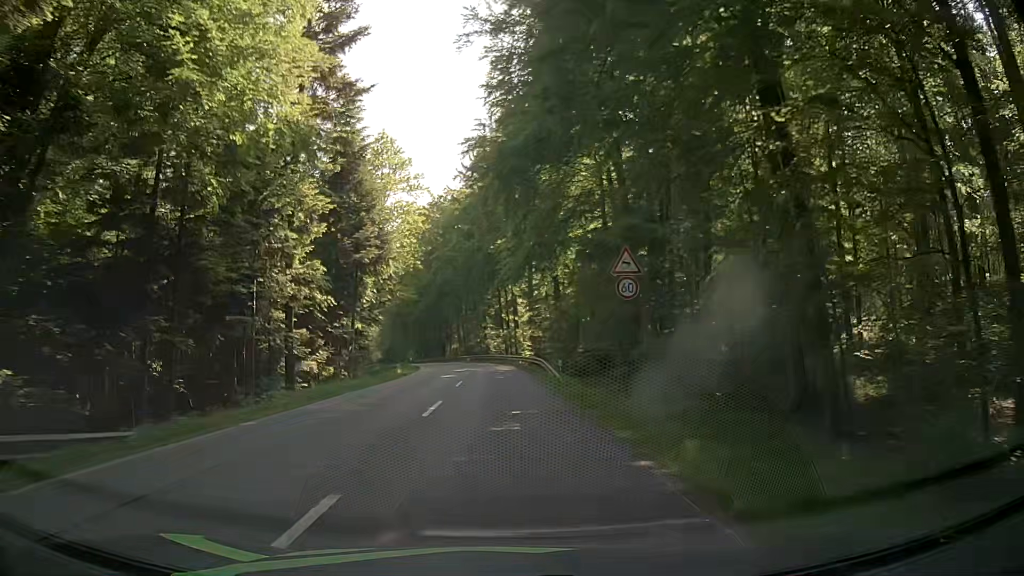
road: secondary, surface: asphalt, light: Day
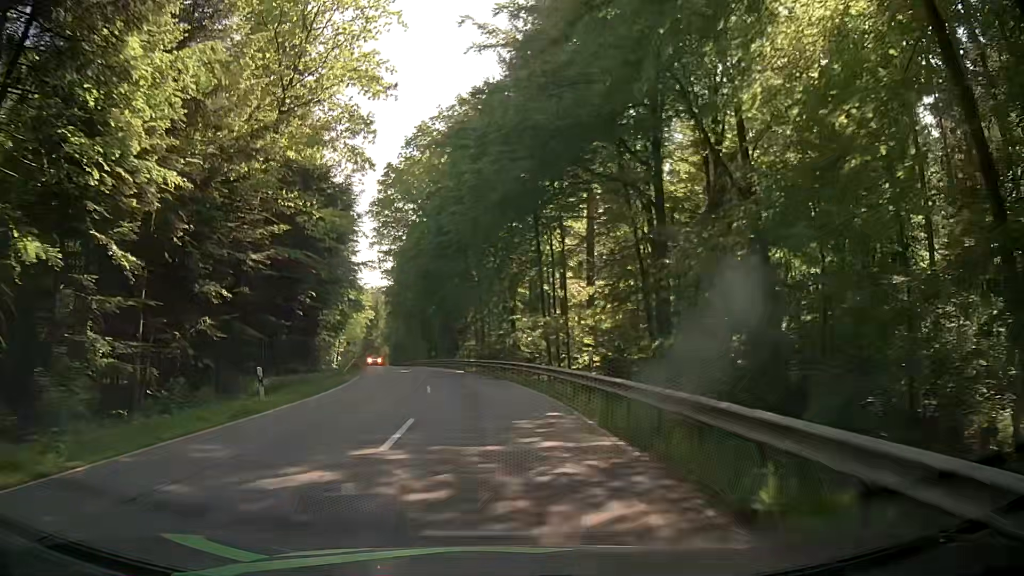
(-0.2, +37.6) m; -1°
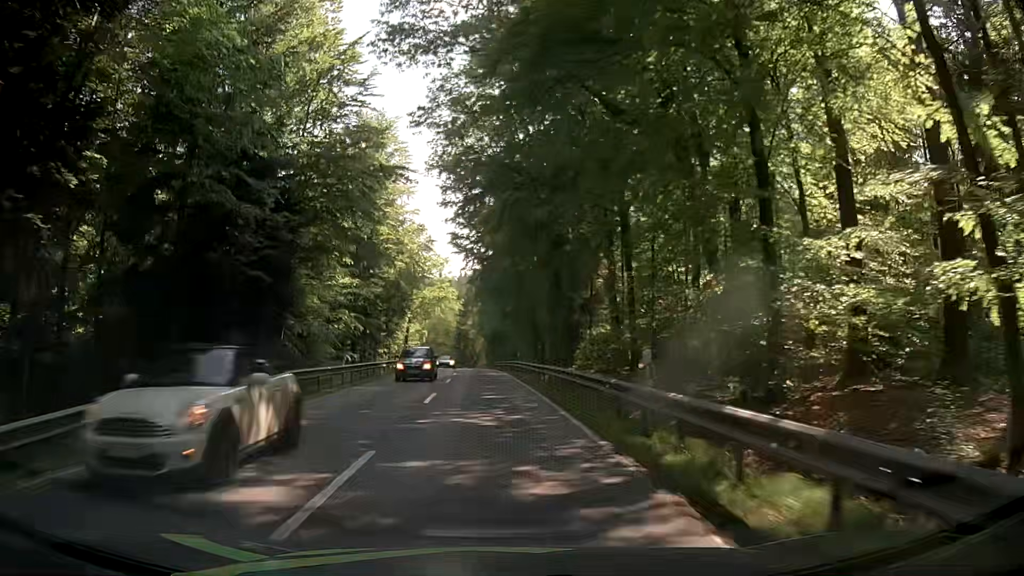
(-3.3, +37.5) m; -10°
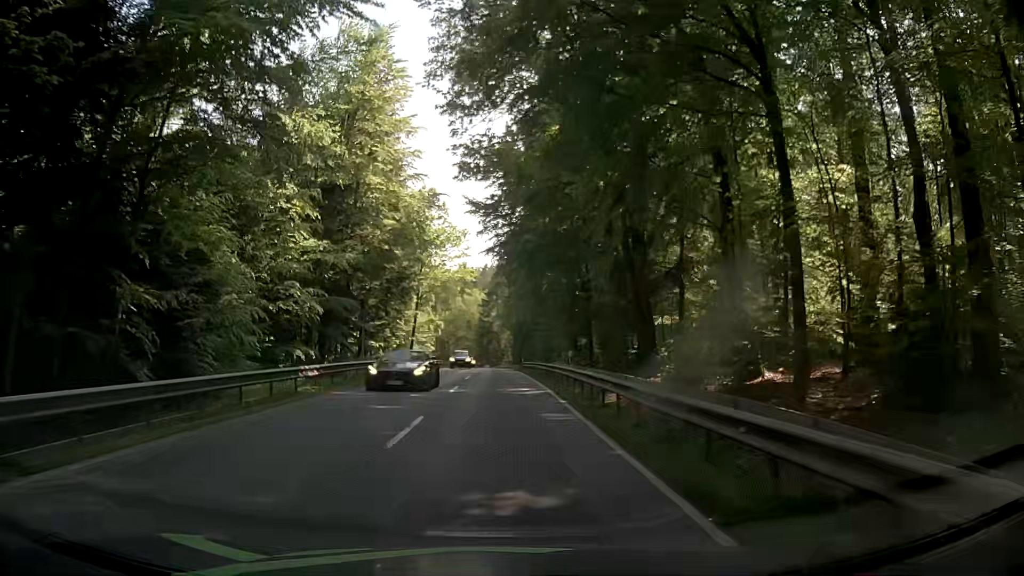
(-0.5, +18.7) m; -2°
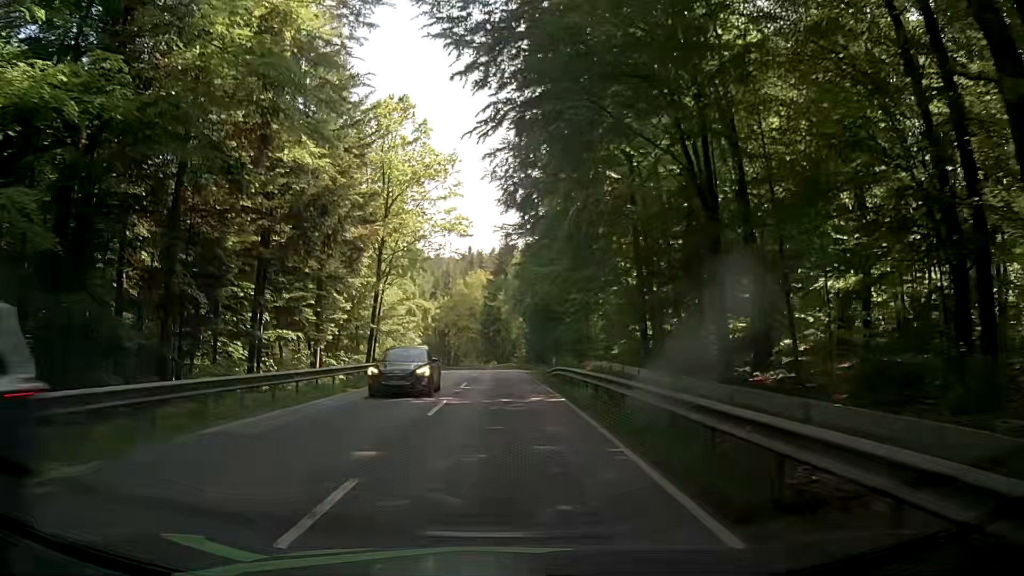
(-0.6, +28.1) m; -1°
